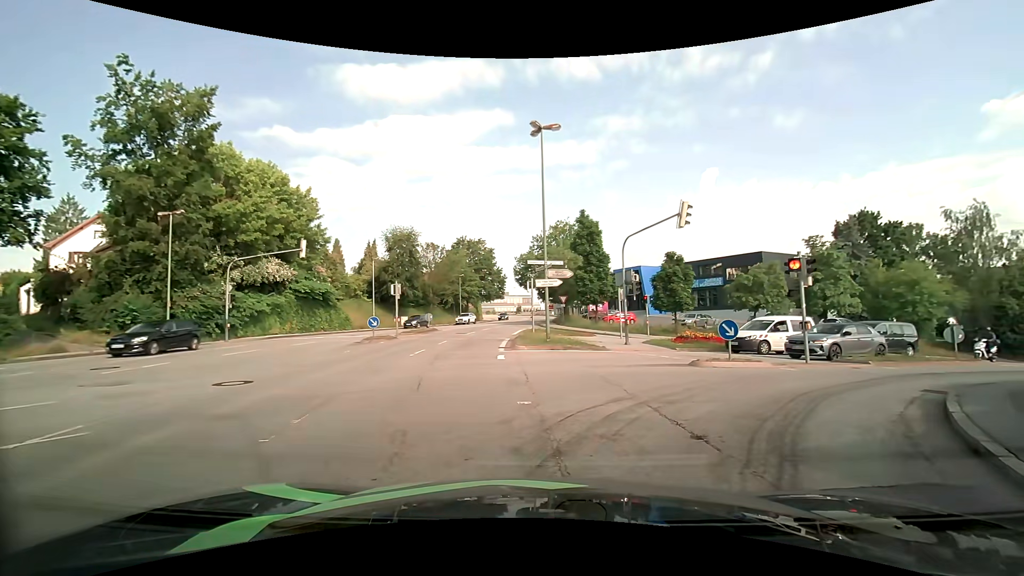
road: tertiary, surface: asphalt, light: Day
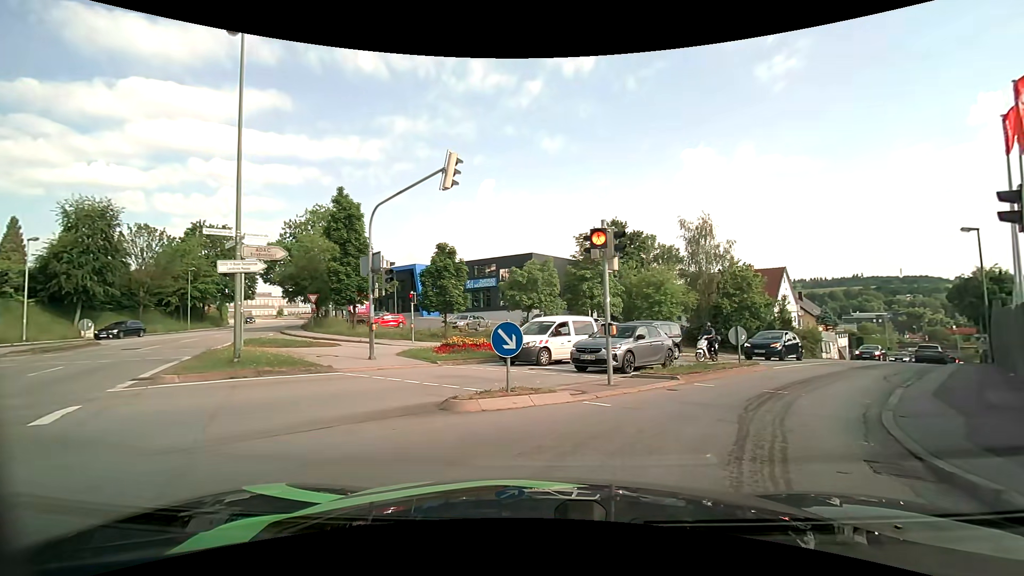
(+1.7, +7.1) m; +24°
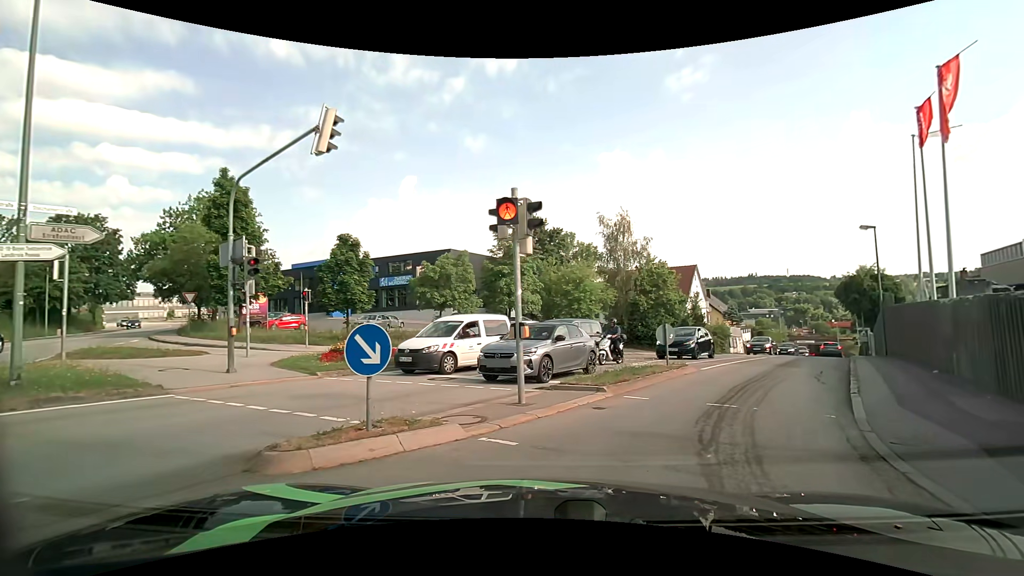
(+0.3, +2.7) m; +9°
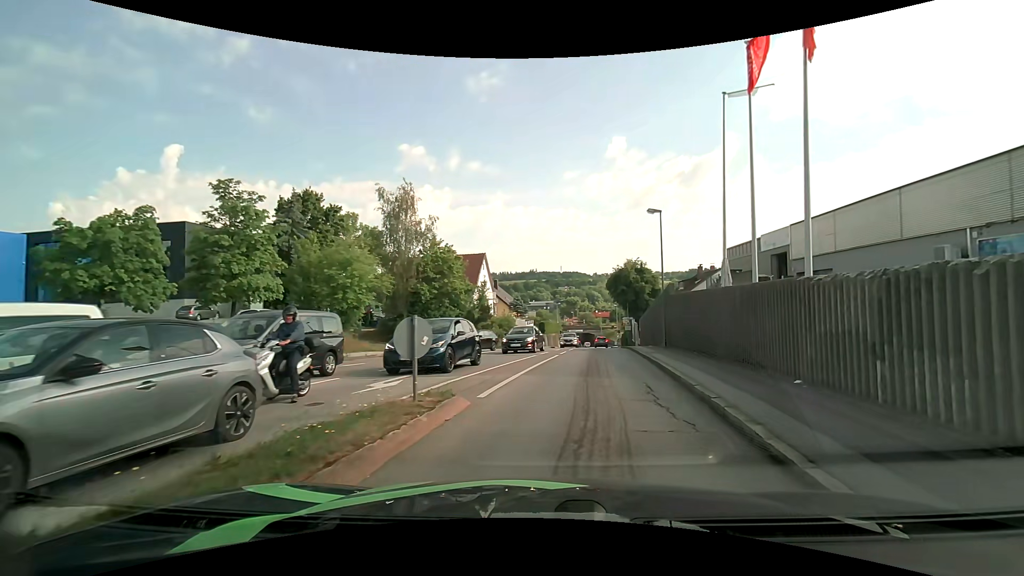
(+1.9, +7.7) m; +25°
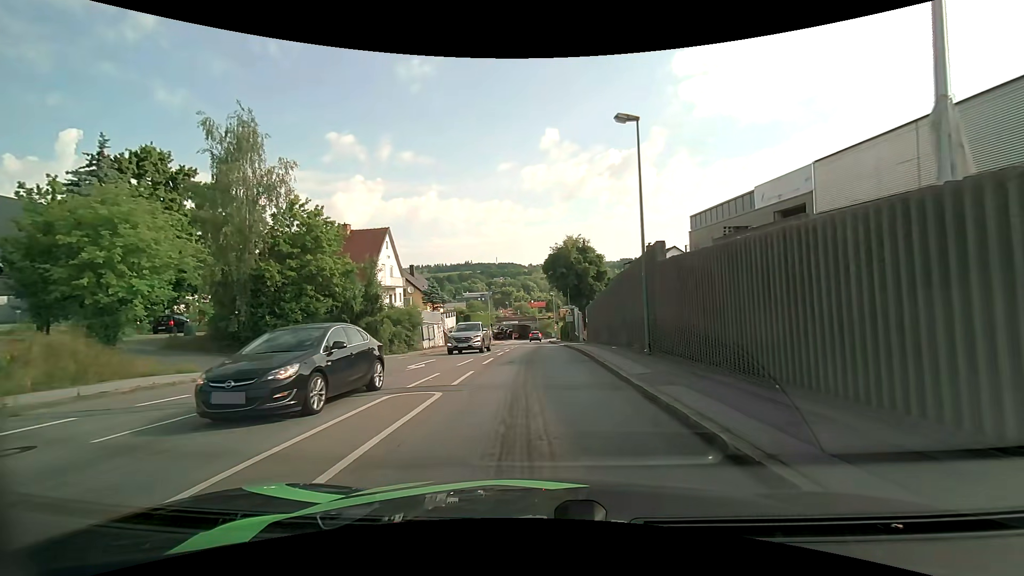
(+1.2, +13.0) m; +7°
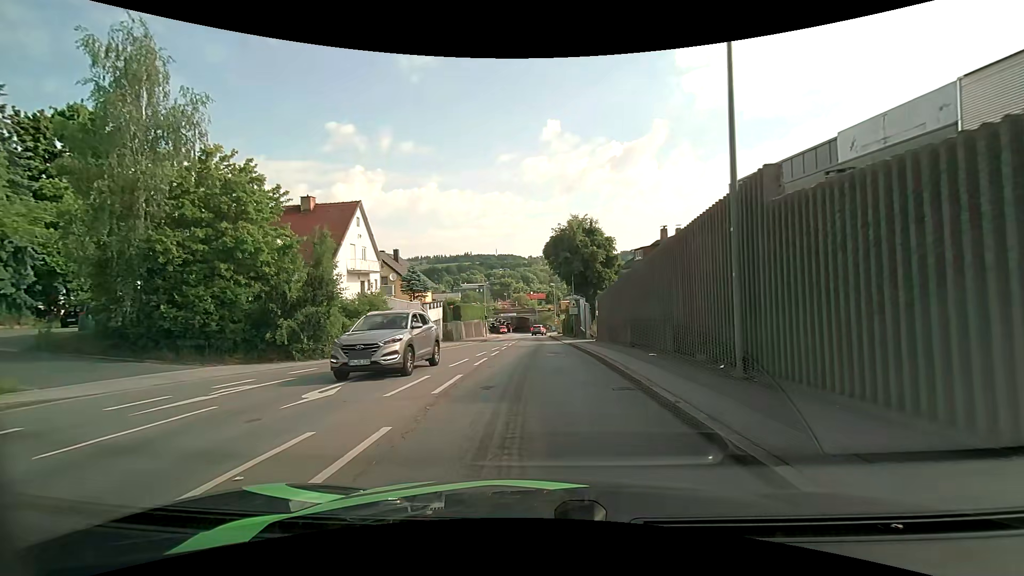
(0.0, +7.6) m; +1°
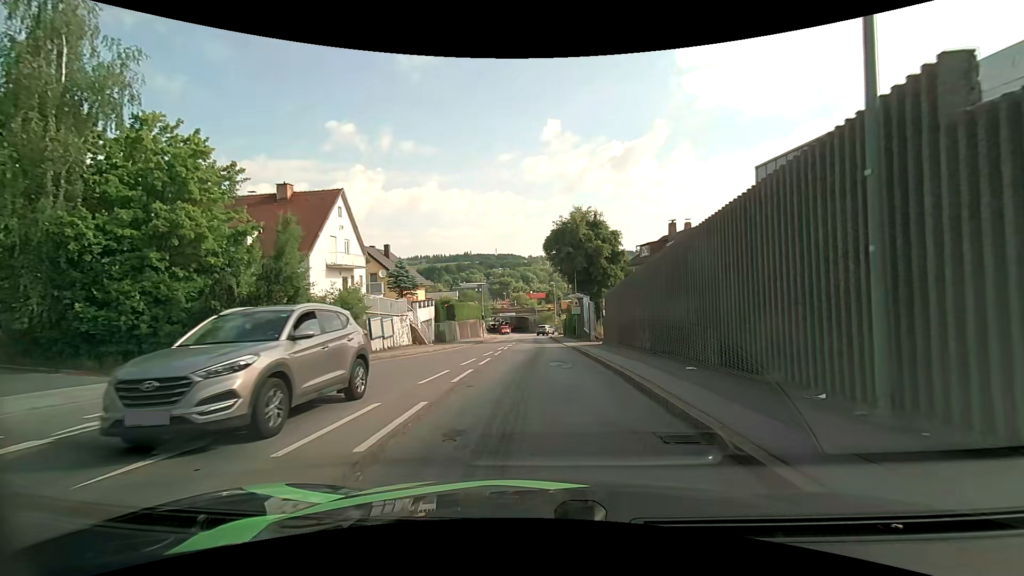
(0.0, +3.6) m; -1°
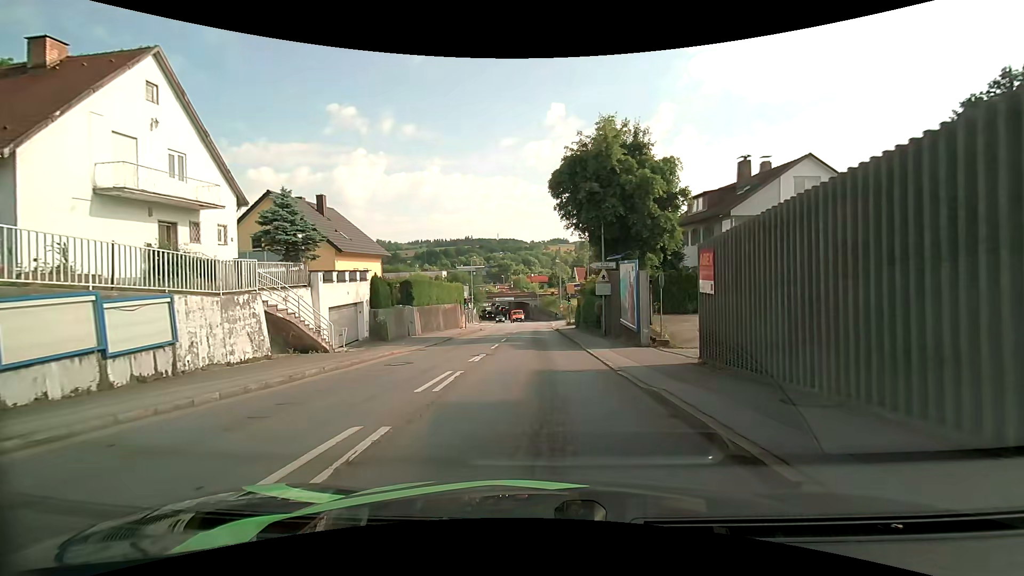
(+0.1, +17.8) m; 0°
(0, +10) (0, +20) (0, +30) (0, +40) (0, +50) (0, +60) (0, +70) (0, +80) (0, +90) (-1, +100) m
